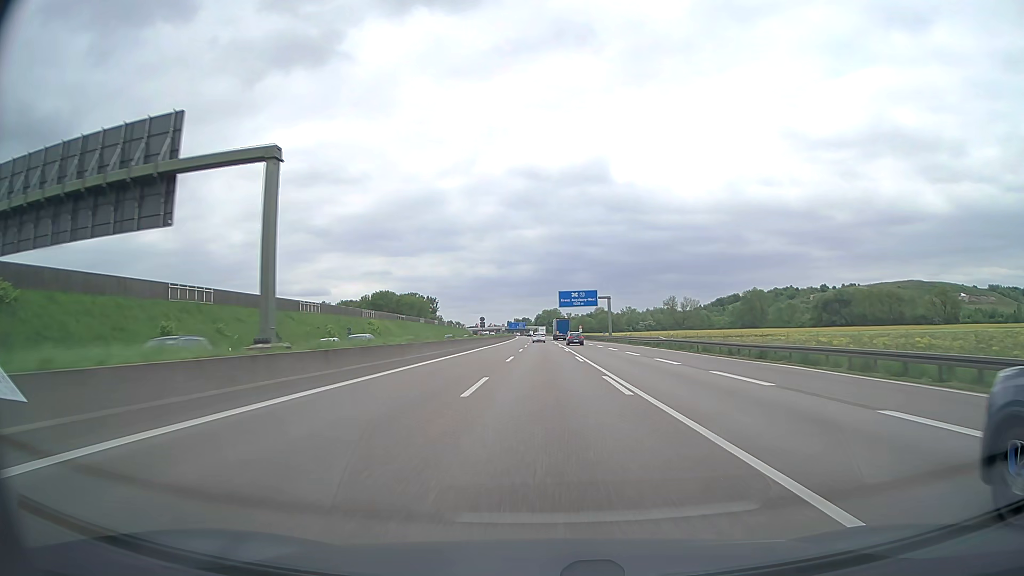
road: motorway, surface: asphalt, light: Day
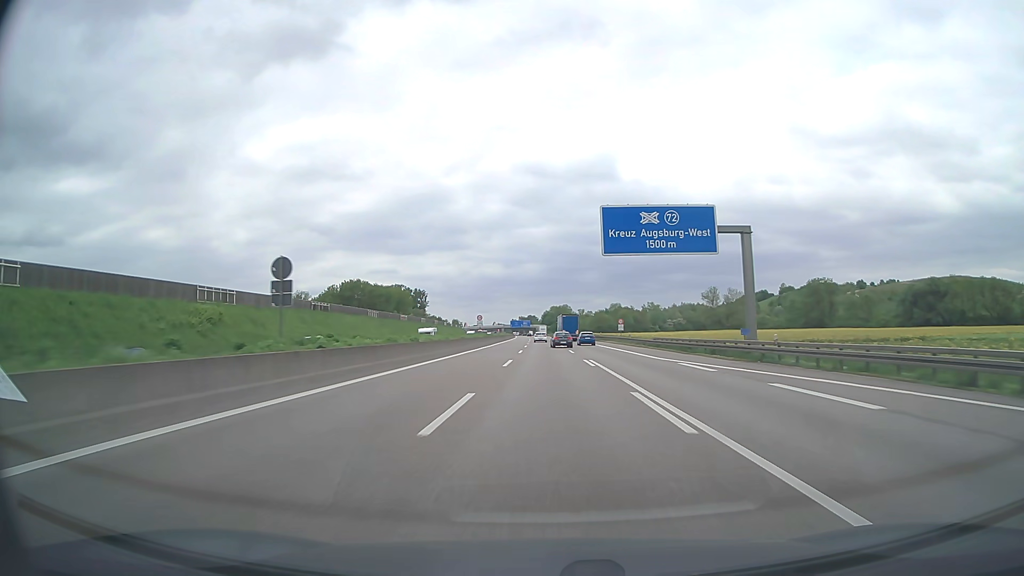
(-0.4, +77.8) m; -1°
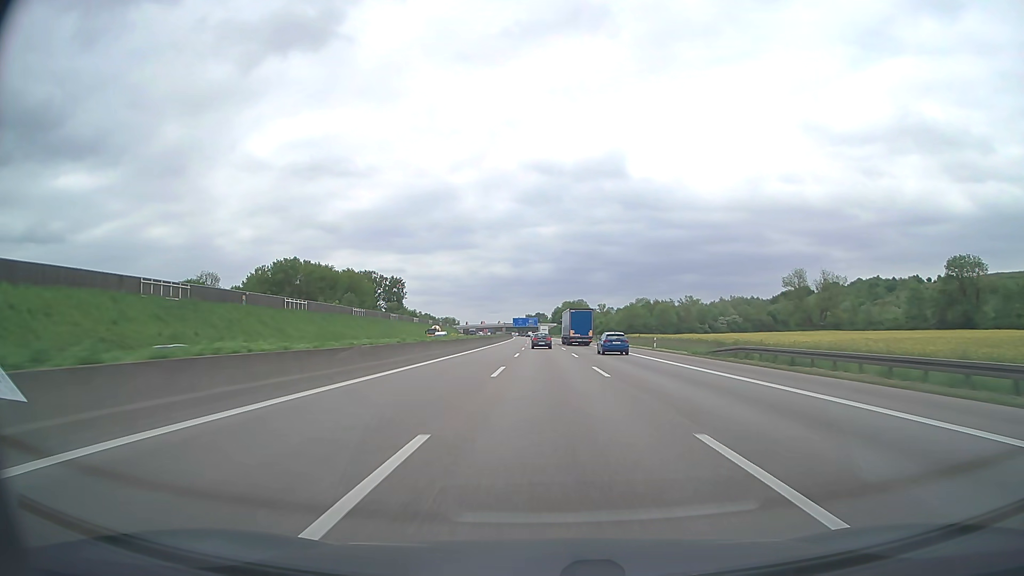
(-0.7, +96.5) m; -1°
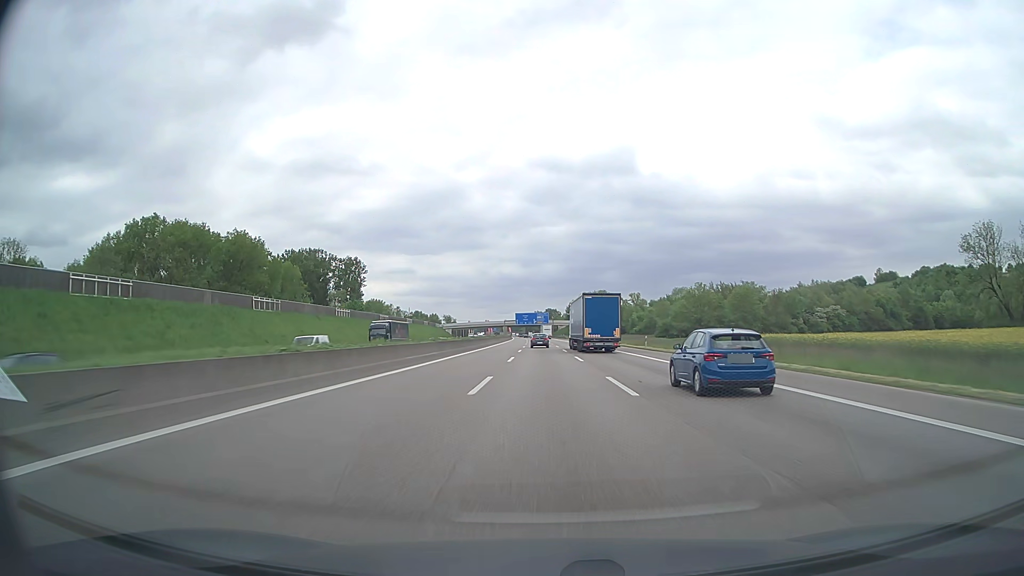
(-0.7, +96.4) m; -1°
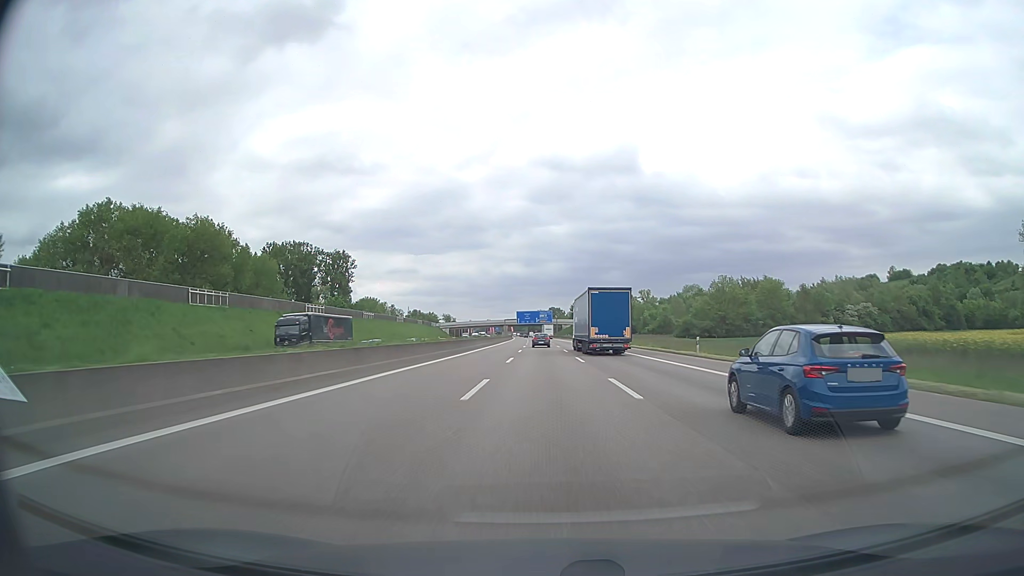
(-0.1, +19.2) m; 0°
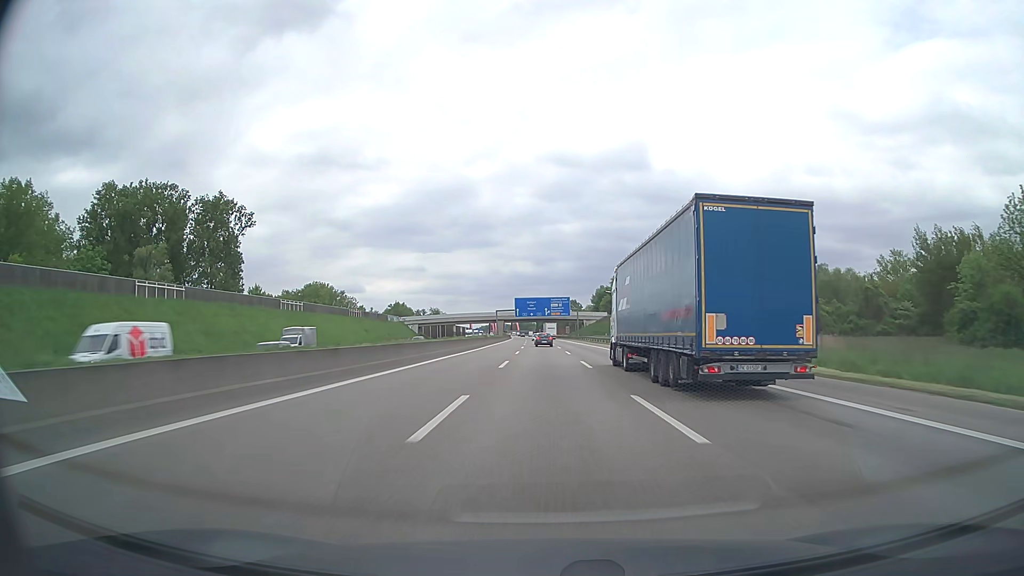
(-0.8, +95.8) m; -1°
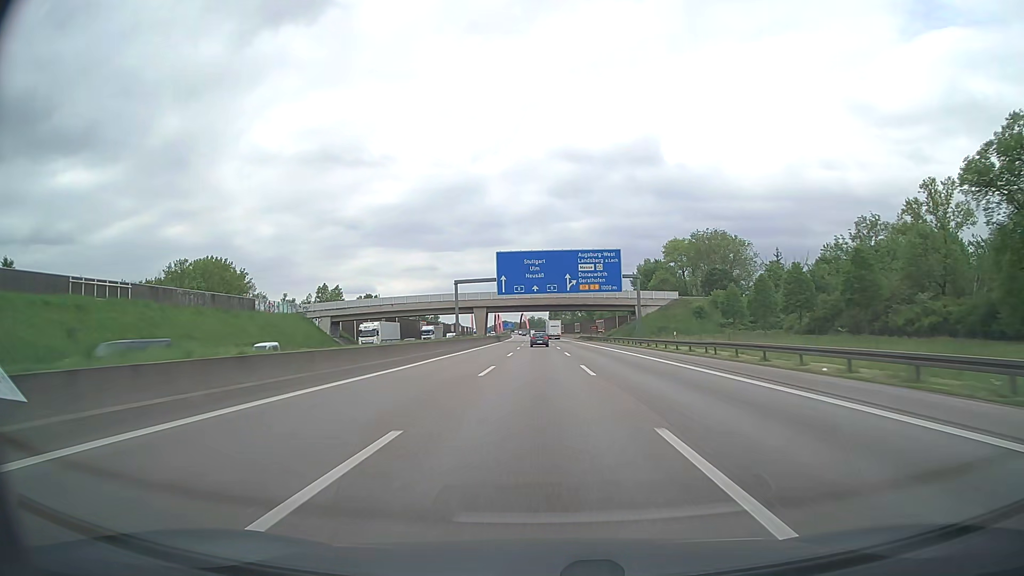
(-0.5, +95.7) m; -1°
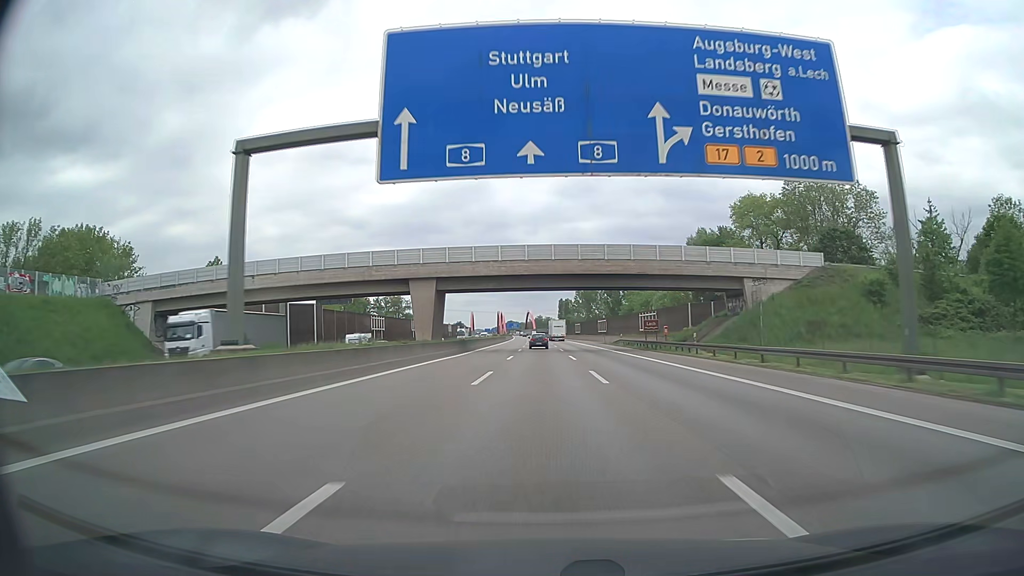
(-0.3, +57.3) m; -1°
(0, +10) (0, +20) (0, +30) (0, +40) (0, +50) (0, +60) (0, +70) (0, +80) (-1, +90) (-1, +100) m
